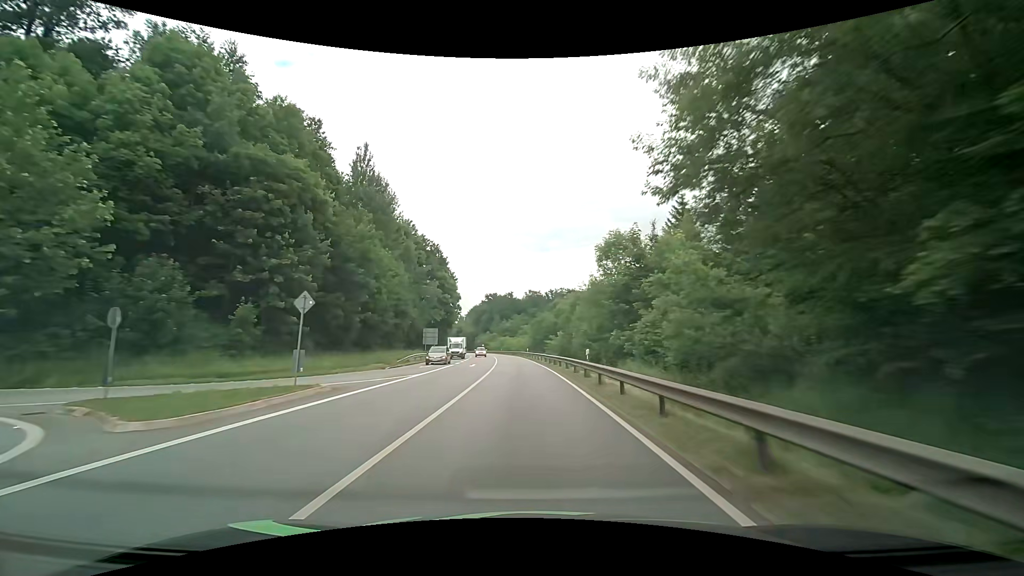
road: primary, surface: asphalt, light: Day
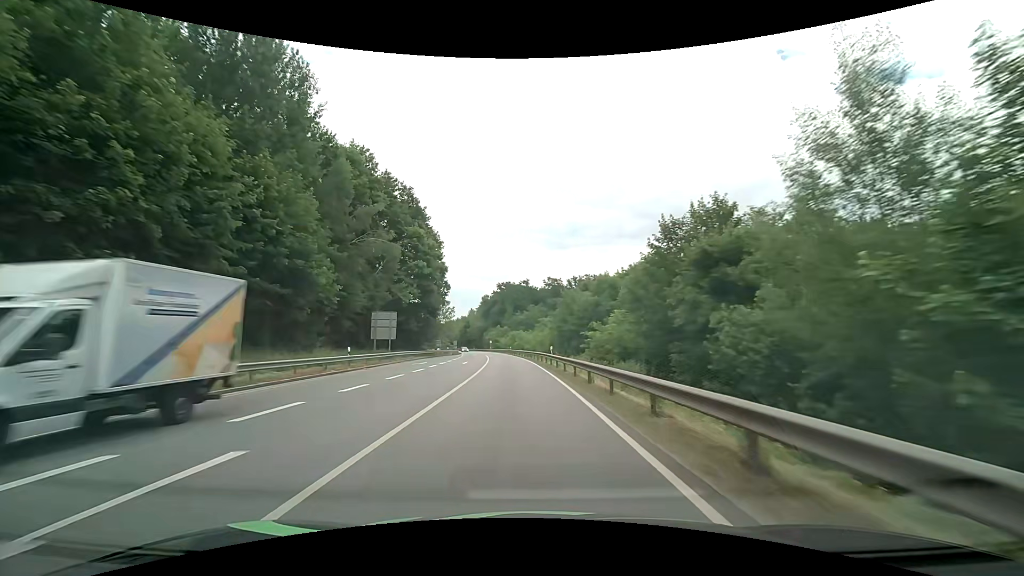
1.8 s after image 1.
(-0.6, +36.5) m; -2°
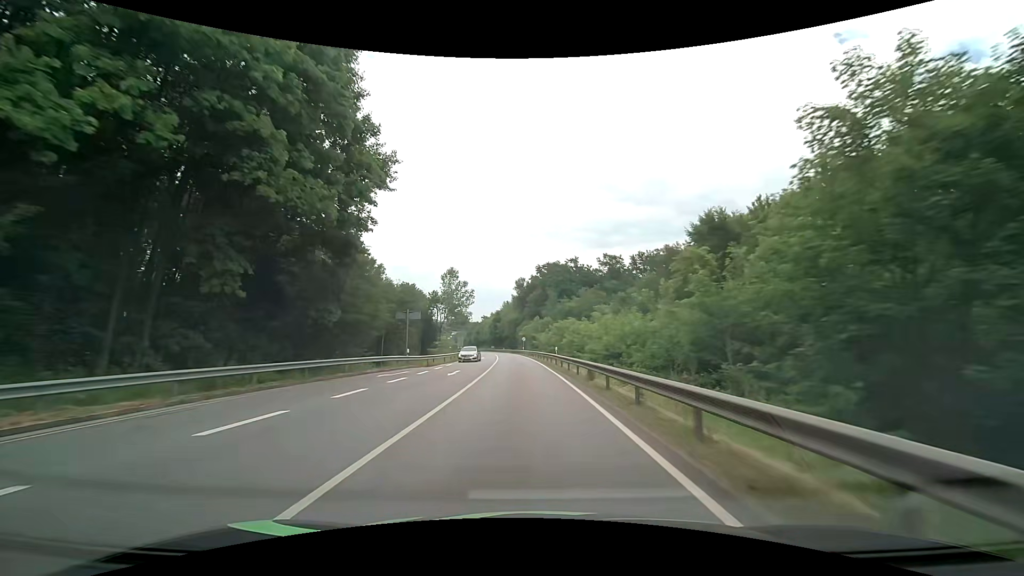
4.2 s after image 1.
(-2.0, +50.0) m; -5°
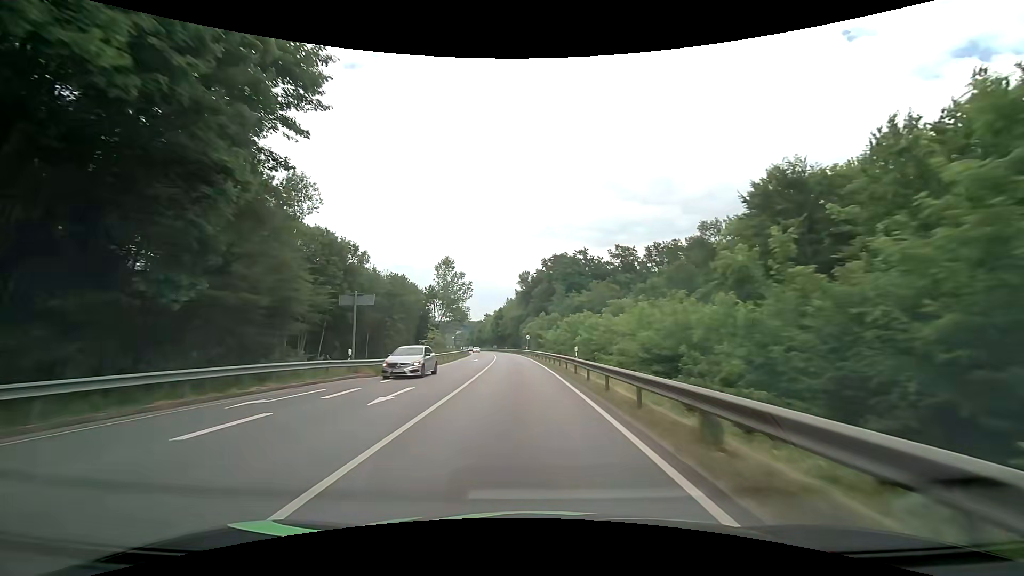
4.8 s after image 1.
(0.0, +12.6) m; 0°
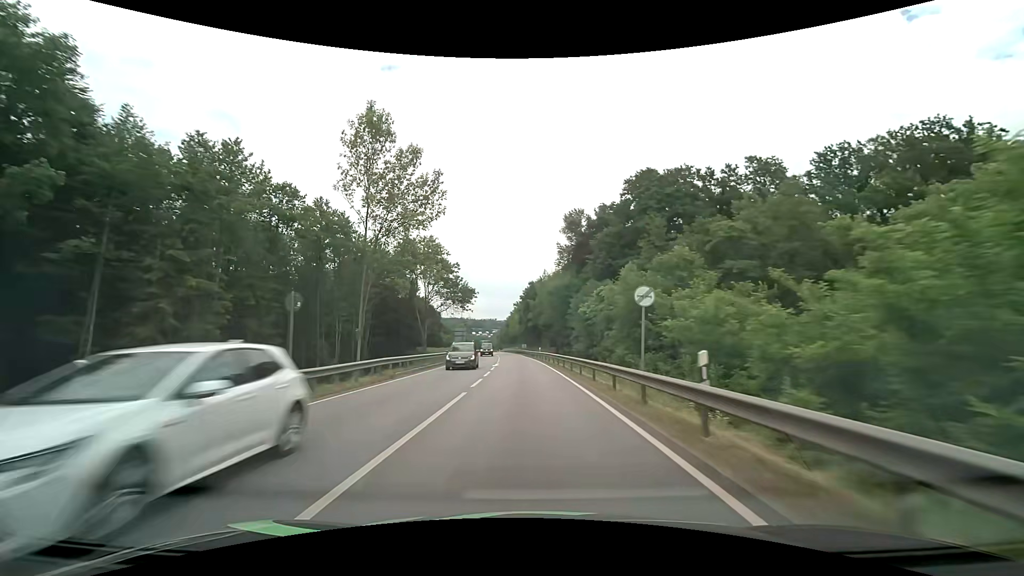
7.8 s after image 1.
(-2.6, +63.3) m; -4°
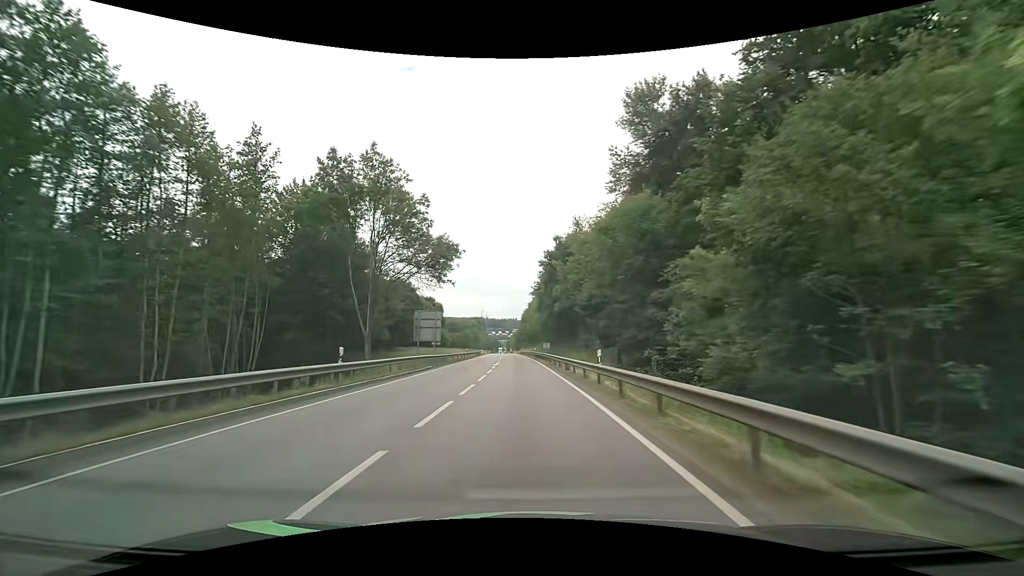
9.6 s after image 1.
(-0.6, +38.1) m; -2°
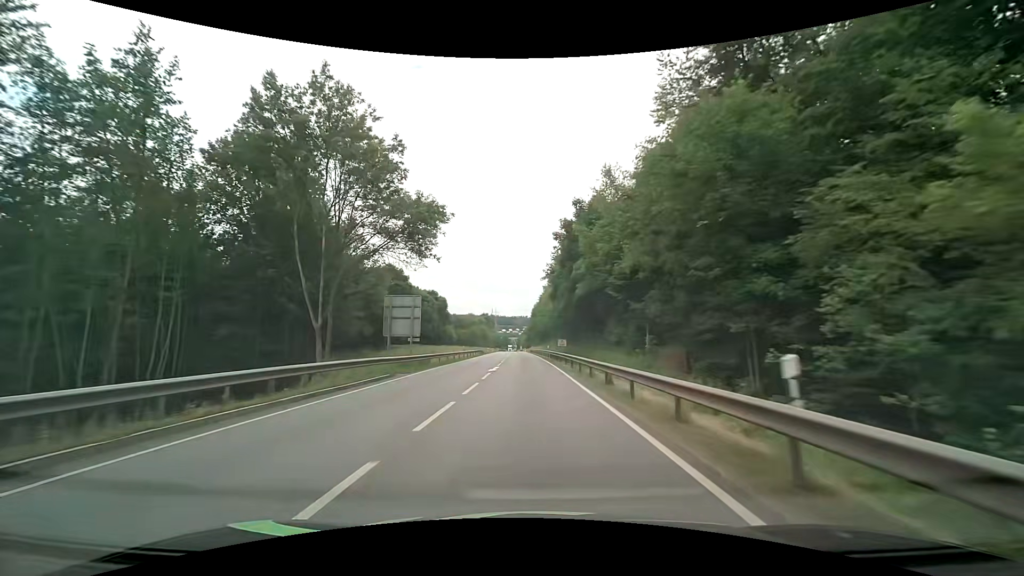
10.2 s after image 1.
(-0.2, +12.7) m; -2°
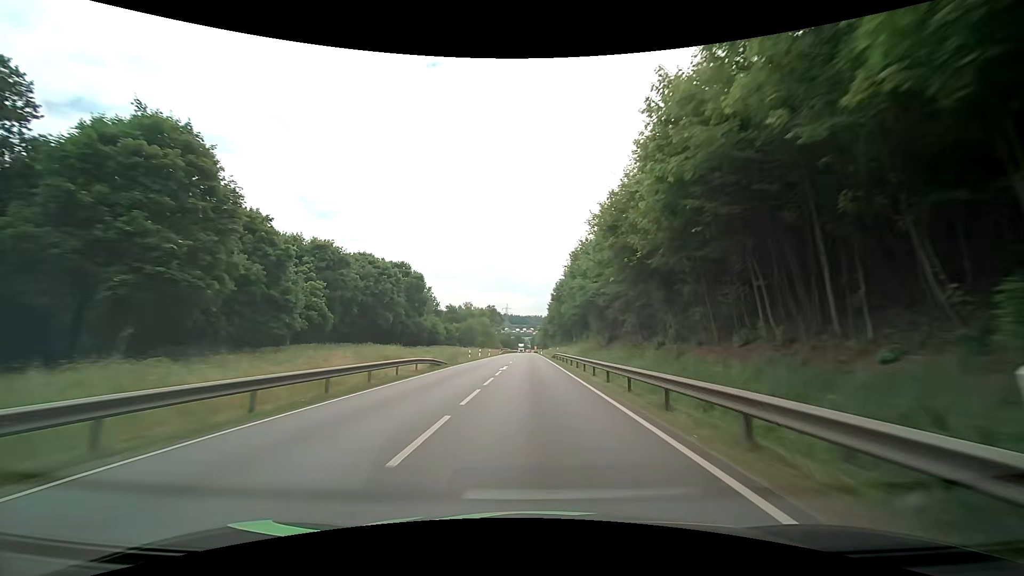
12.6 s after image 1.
(-1.0, +50.5) m; -1°
(0, +10) (0, +20) (0, +30) (0, +40) (0, +50) (0, +60) (0, +70) (0, +80) (-1, +90) (-1, +100) m
